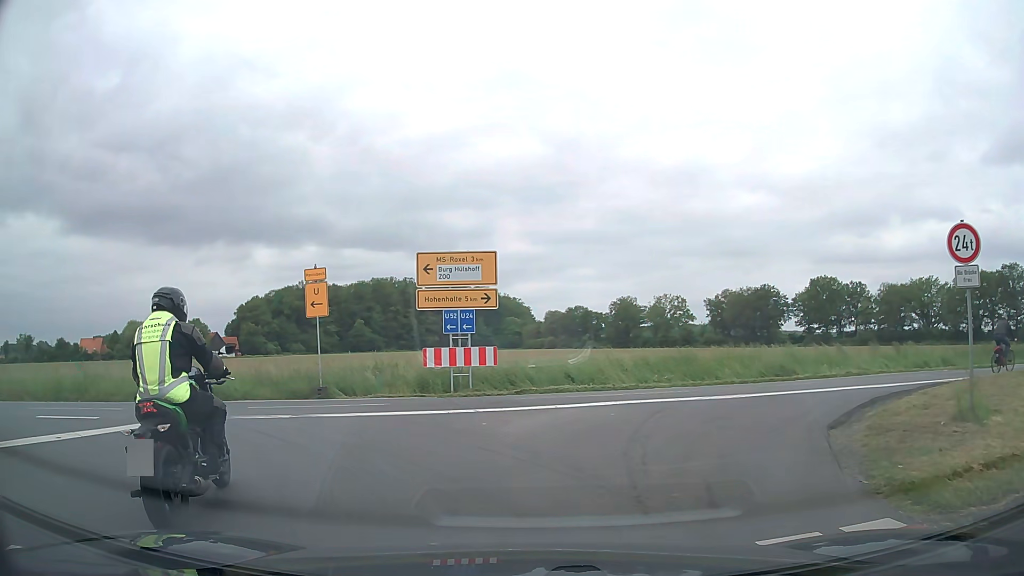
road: secondary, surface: asphalt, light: Day
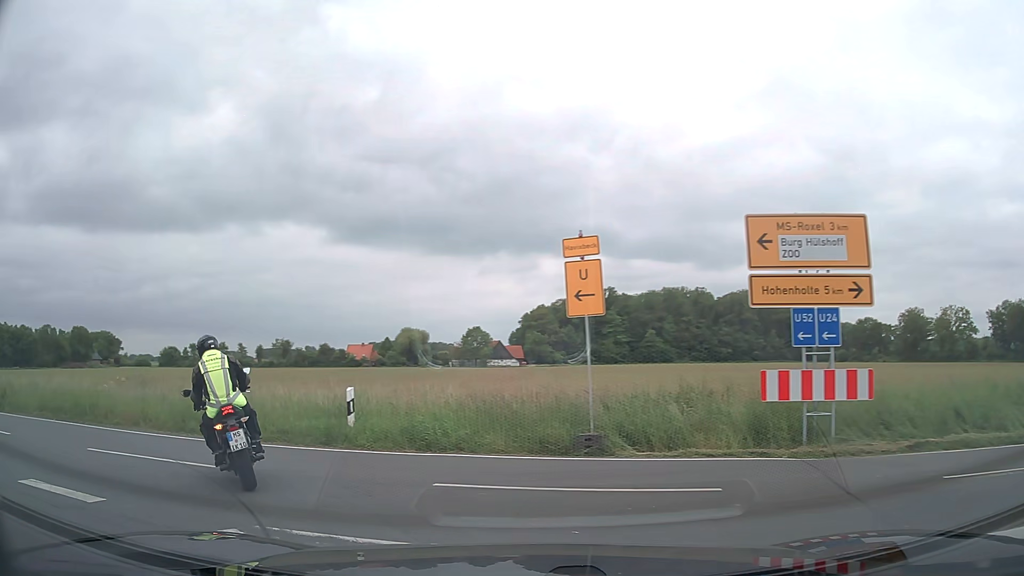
(-1.1, +7.3) m; -24°
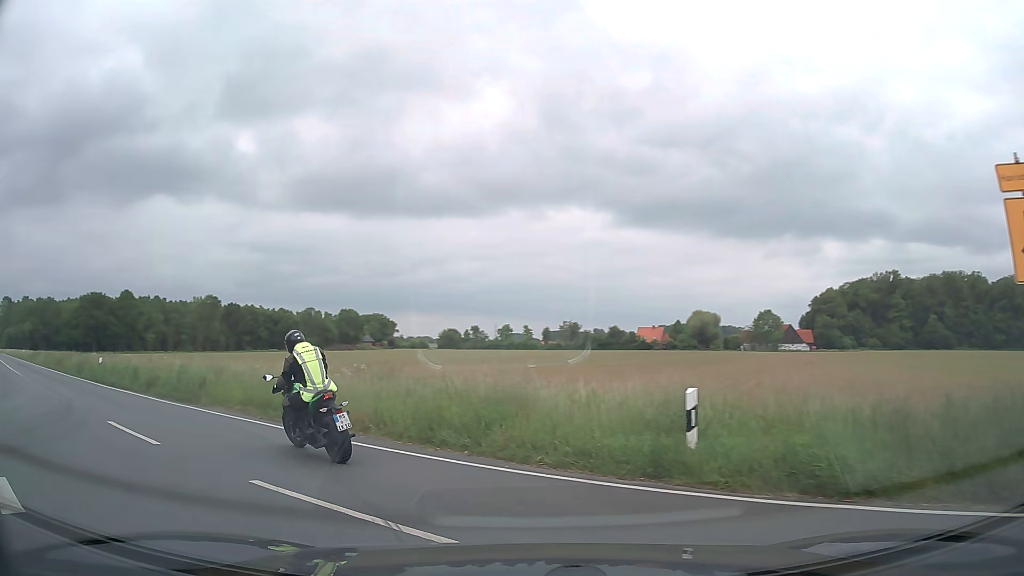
(-0.9, +4.3) m; -23°
(-4, +9) (-11, +16) (-18, +23) (-26, +29) (-34, +35) (-42, +41) (-50, +47) (-58, +53) (-65, +60) (-73, +66) m
